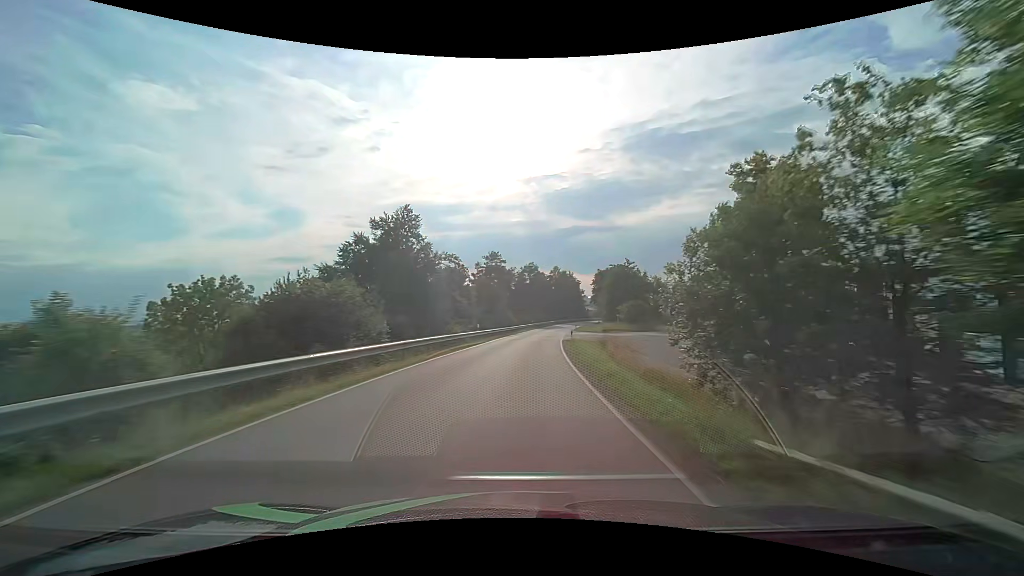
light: Day
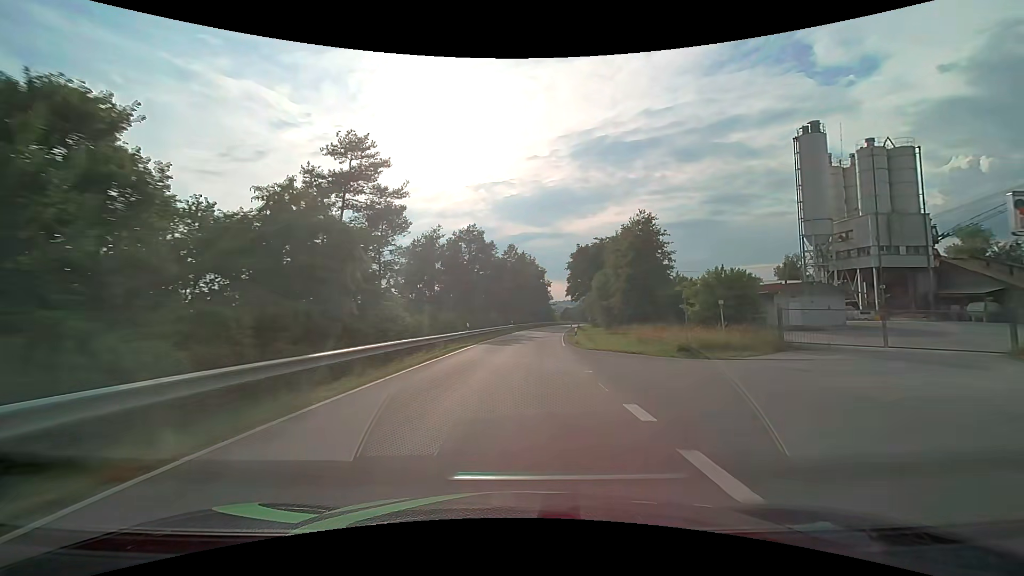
(+2.4, +48.7) m; +6°
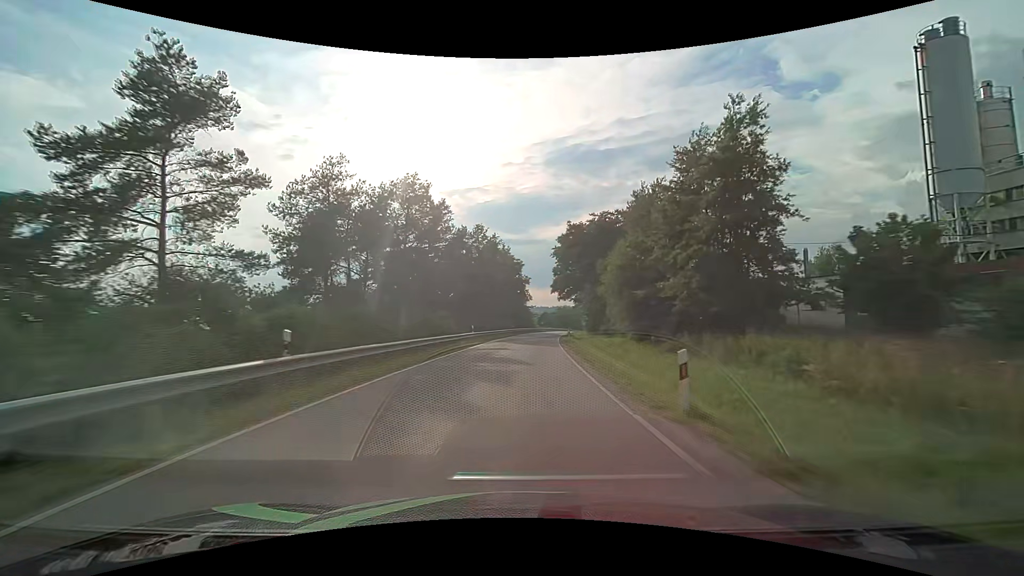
(+0.6, +23.9) m; +3°
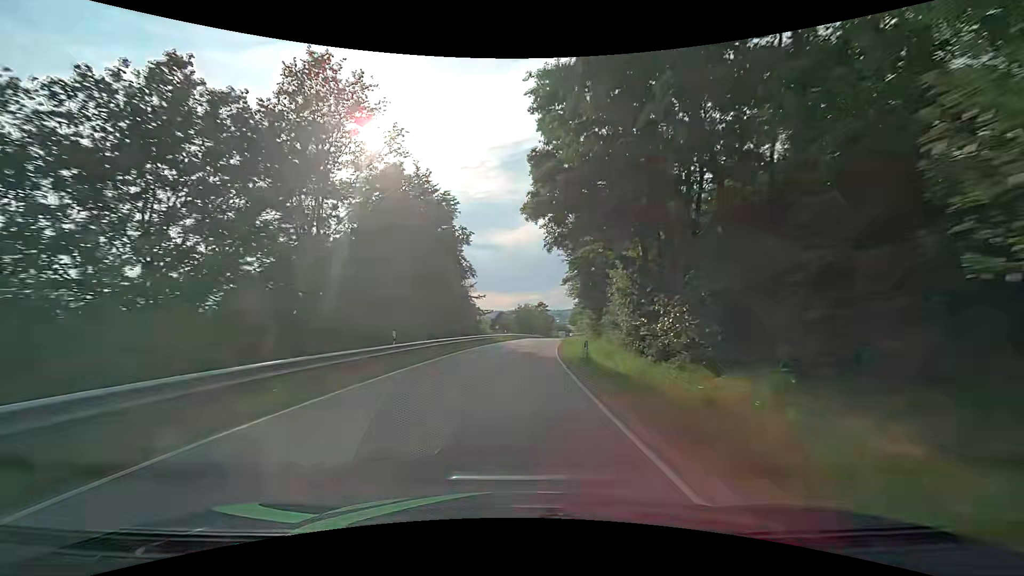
(+2.2, +46.6) m; +5°
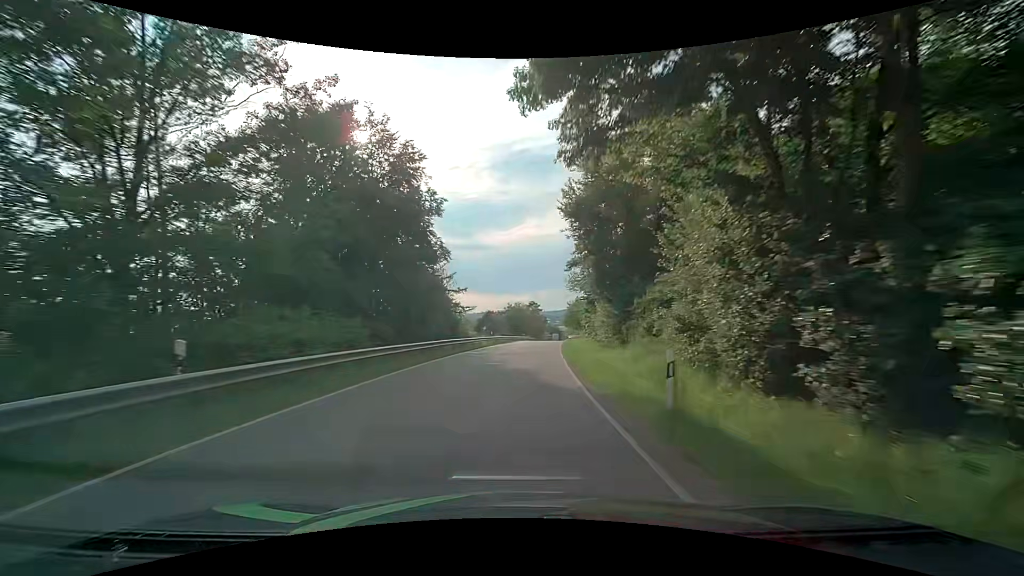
(+0.1, +11.6) m; +1°
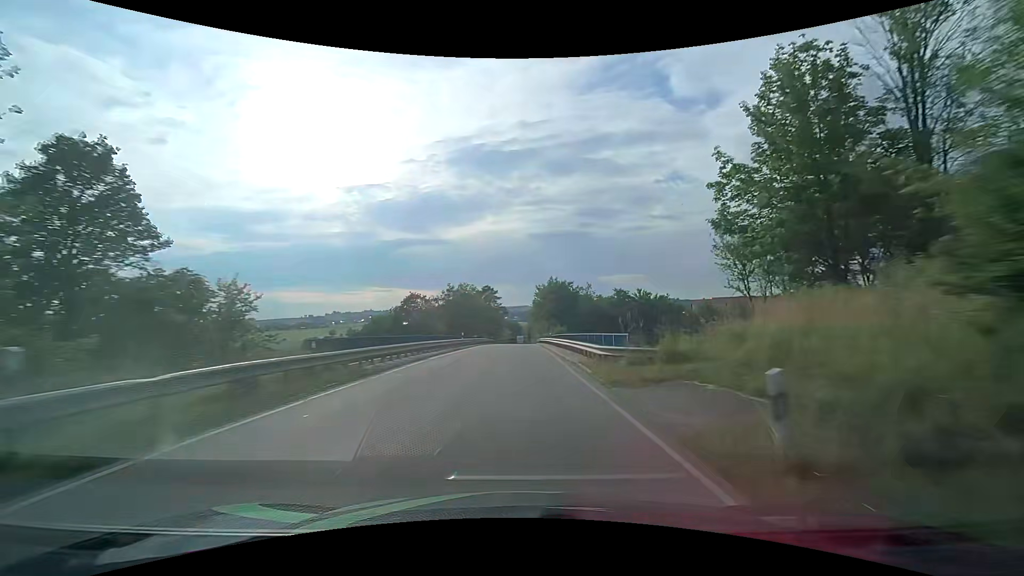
(+2.1, +45.9) m; +5°
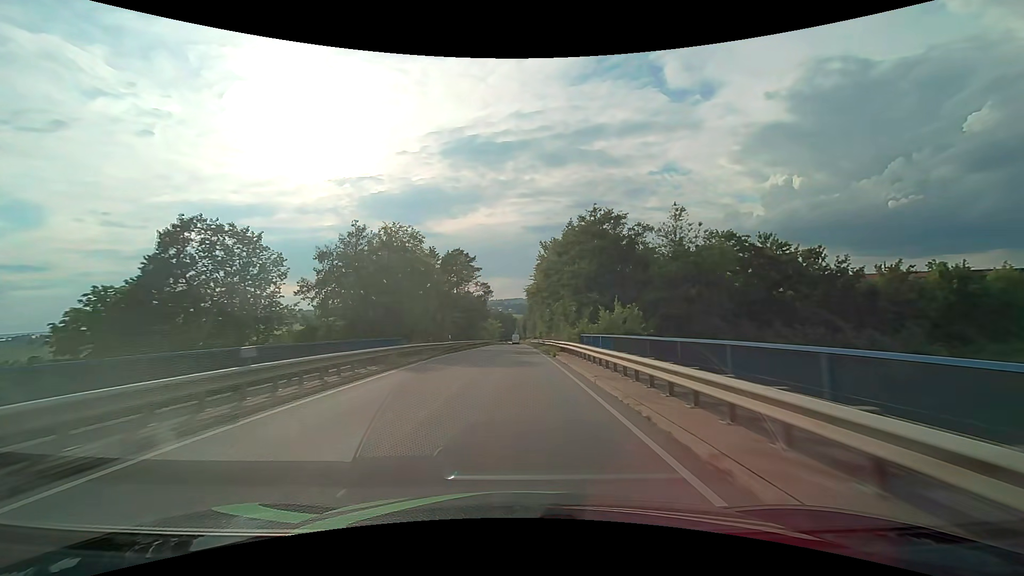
(+0.6, +47.1) m; +1°
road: tertiary
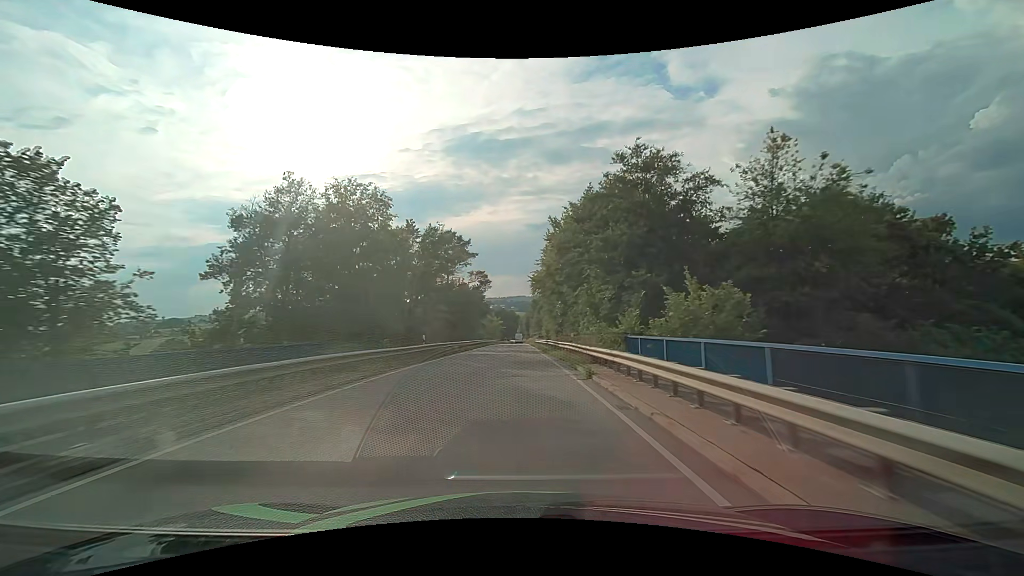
(0.0, +12.1) m; 0°
(0, +10) (0, +20) (0, +30) (0, +40) (0, +50) (0, +60) (0, +70) (0, +80) (0, +90) (0, +100) m
